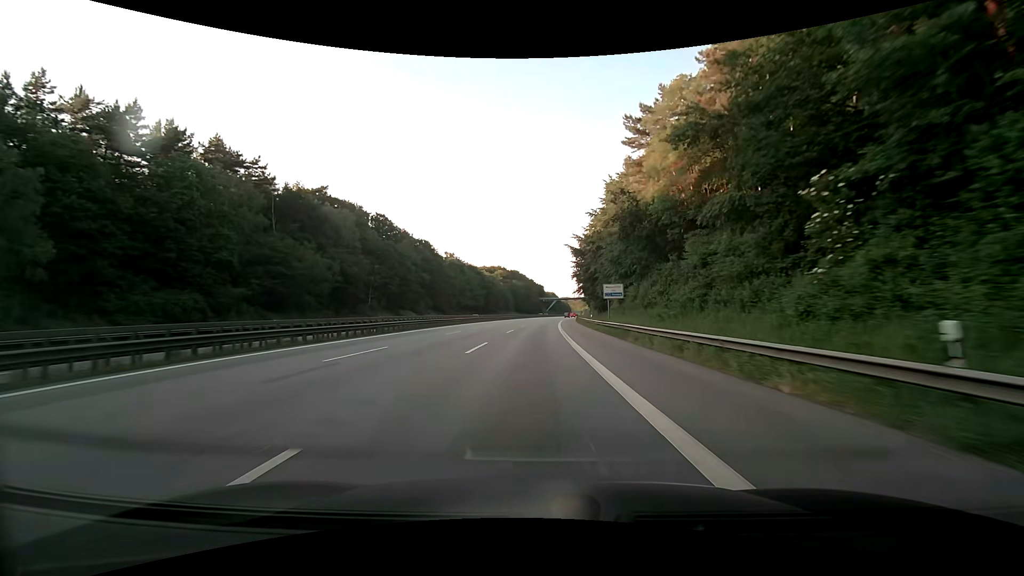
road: motorway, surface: asphalt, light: Day
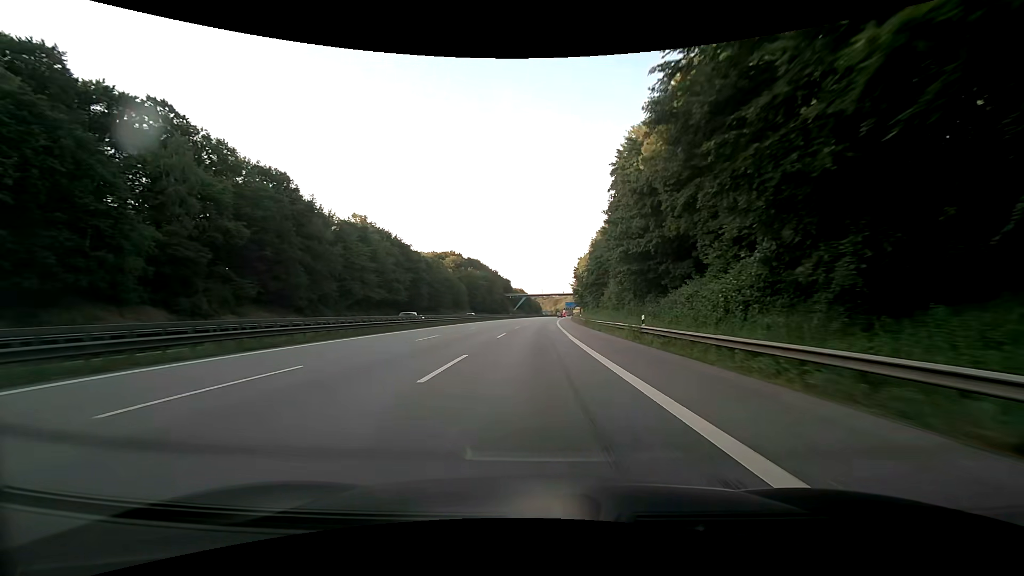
(+2.1, +79.8) m; +4°
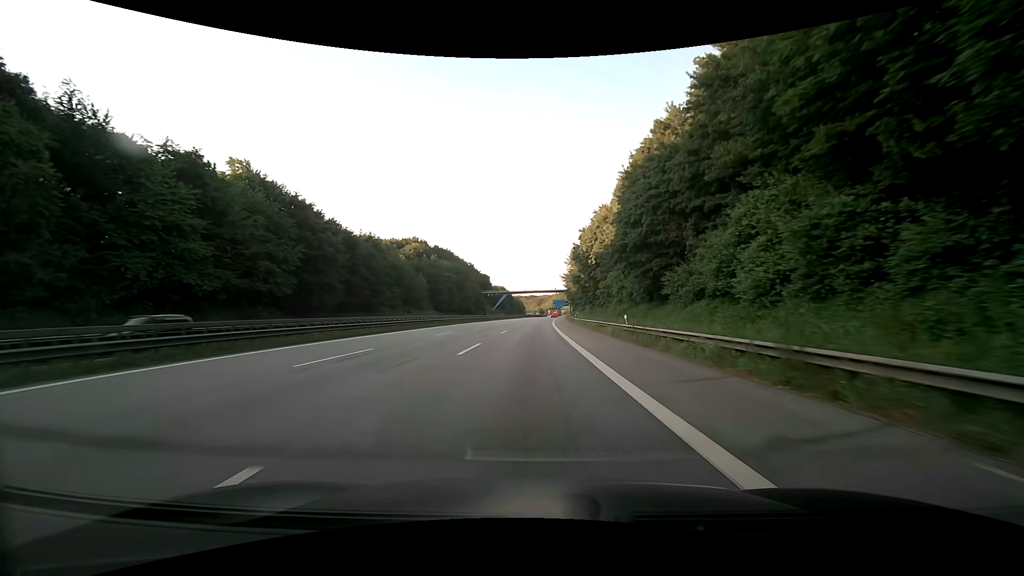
(+0.9, +47.7) m; +2°
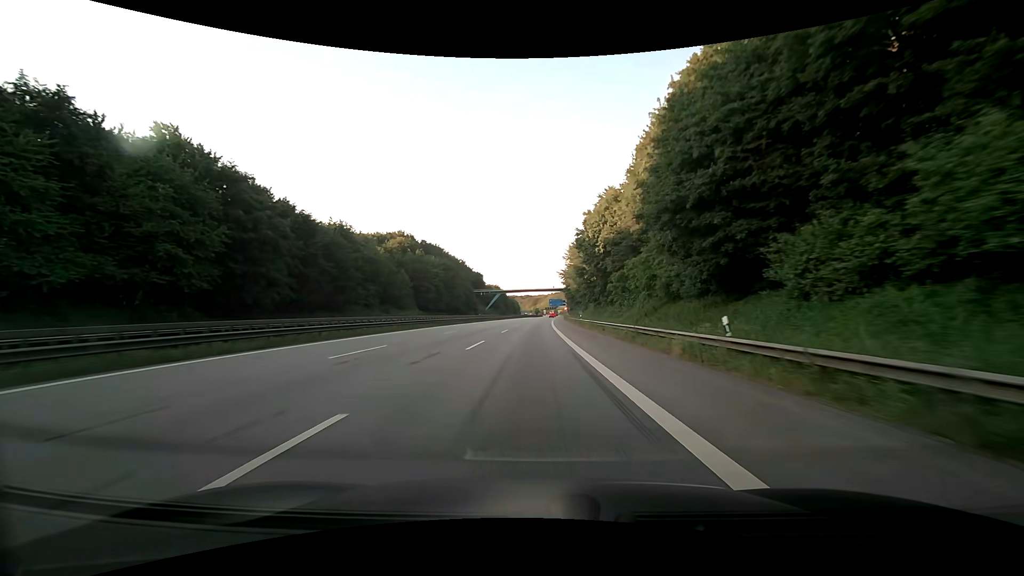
(+0.1, +15.9) m; +1°
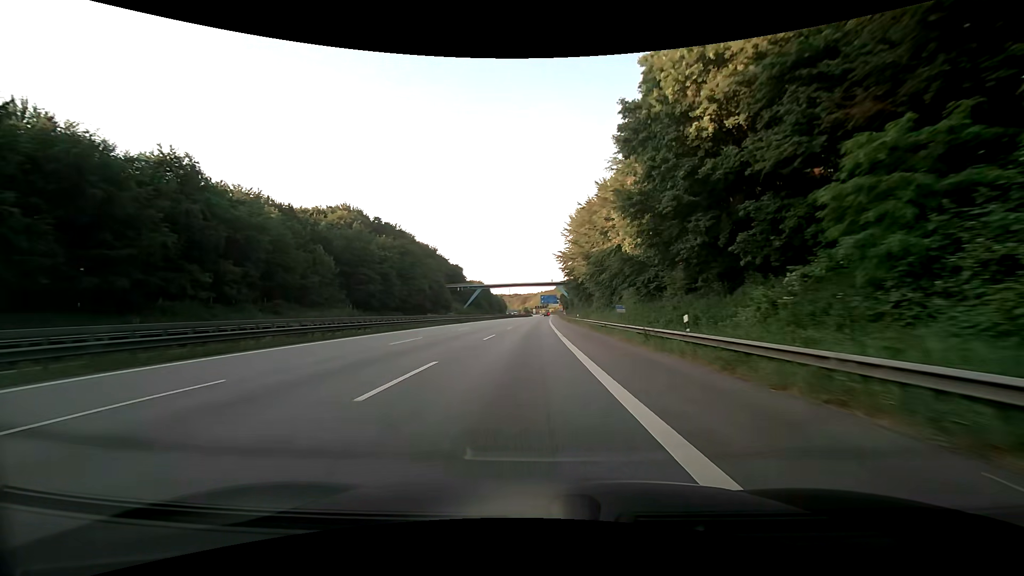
(+0.6, +47.1) m; +1°
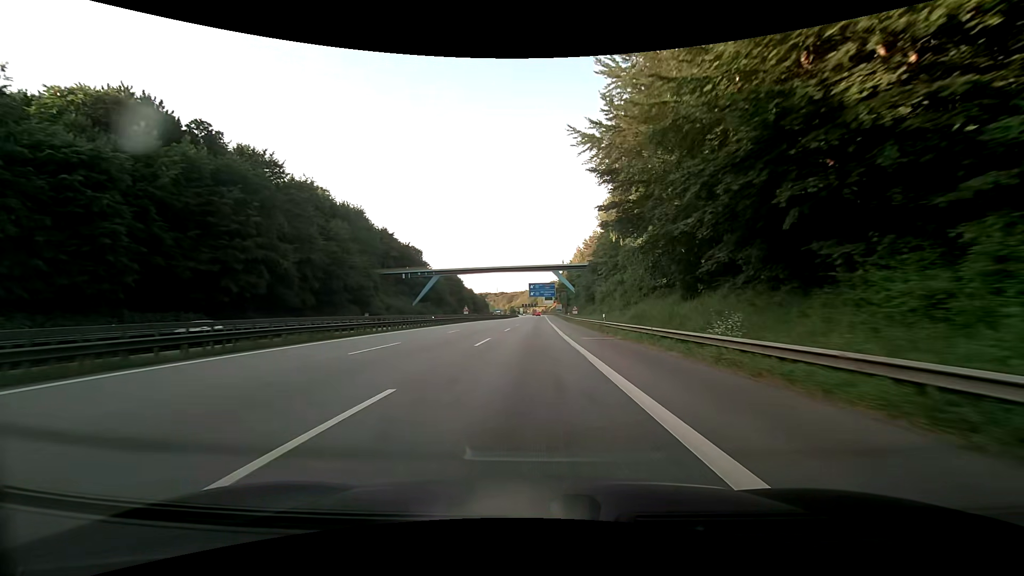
(+1.0, +77.7) m; +1°
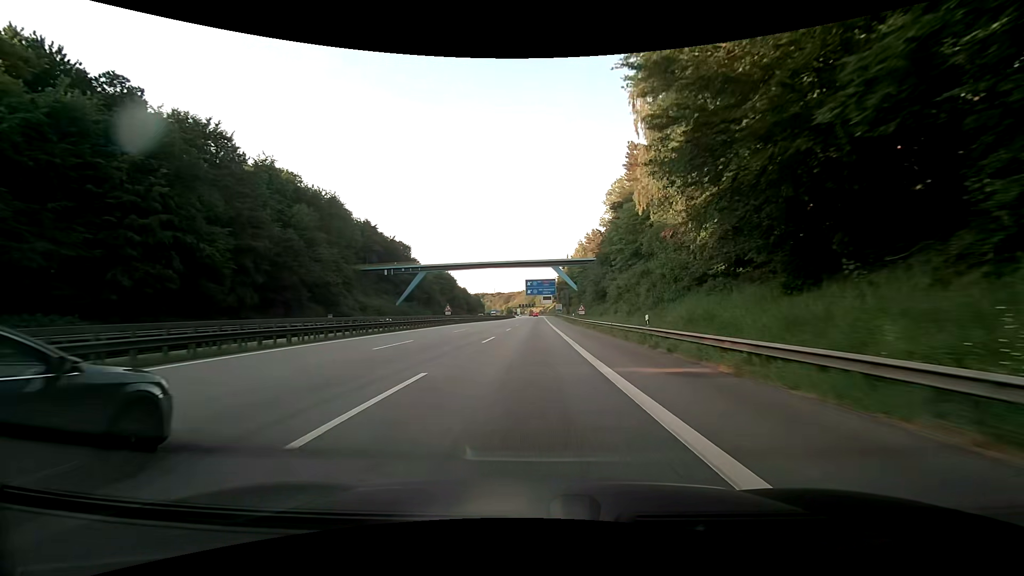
(+0.1, +15.6) m; +1°
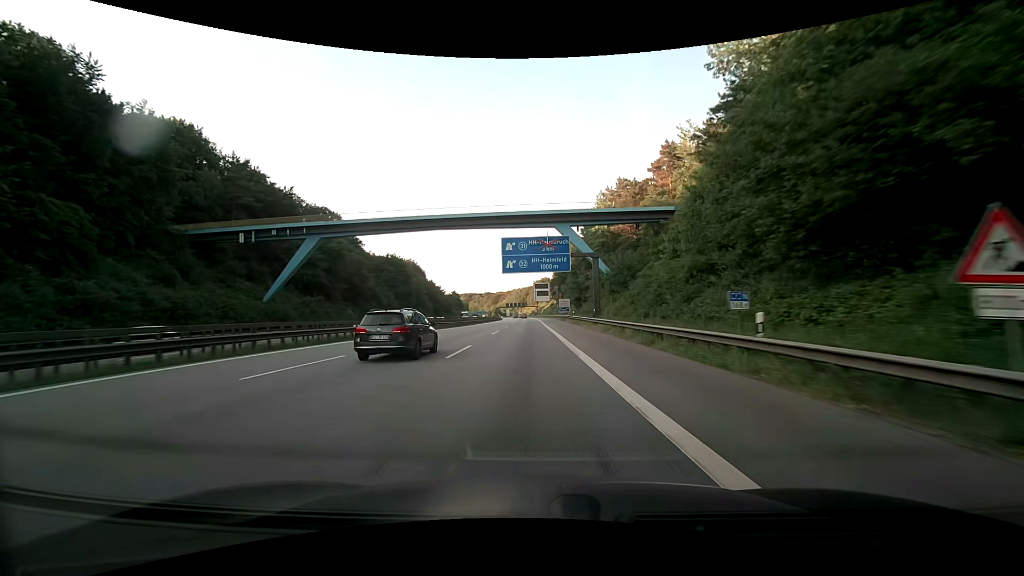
(+0.5, +62.6) m; +1°
(0, +10) (0, +20) (0, +30) (0, +40) (0, +50) (0, +60) (-1, +70) (-1, +80) (-1, +90) (-1, +100) m
